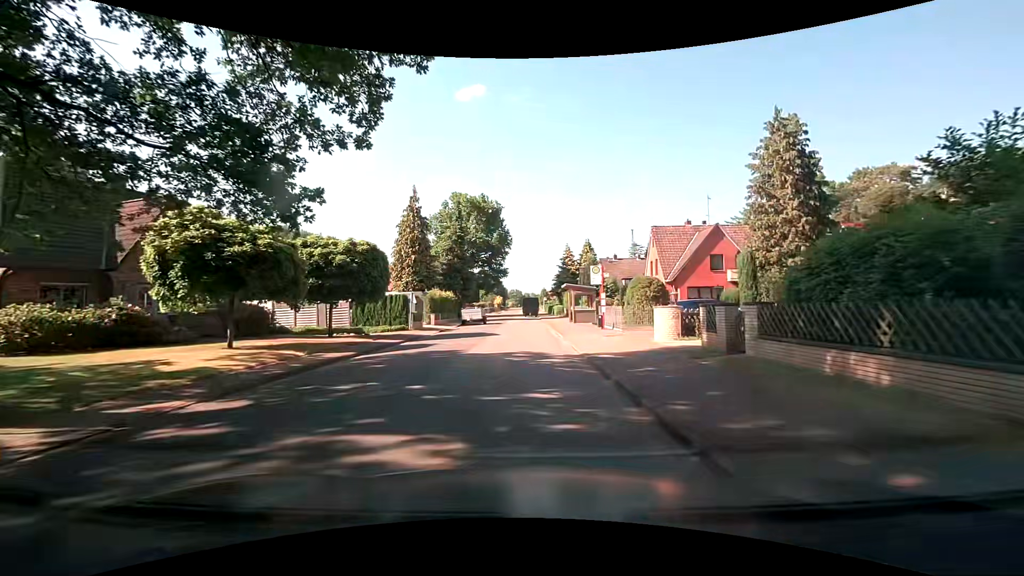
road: unclassified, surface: asphalt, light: Day
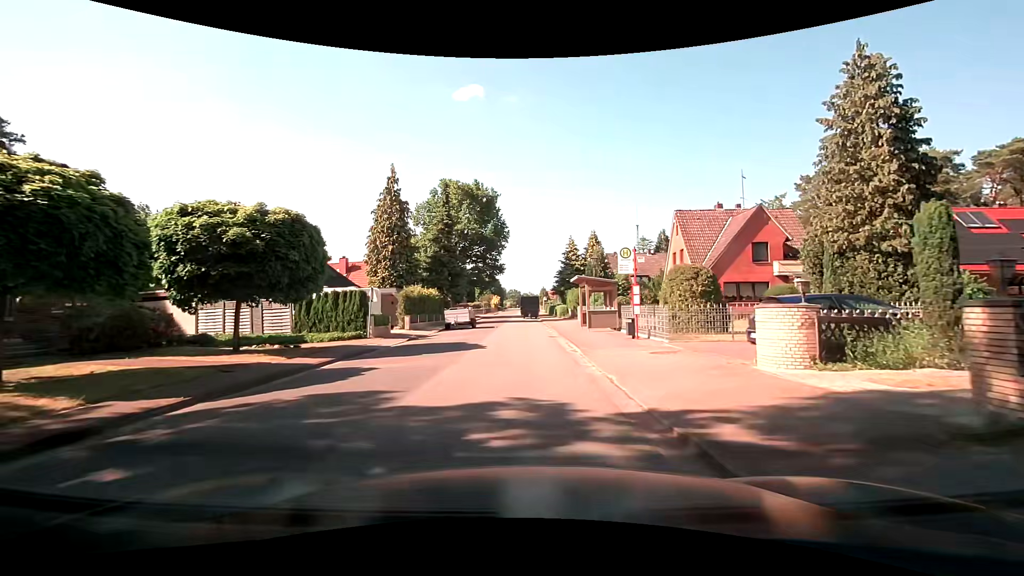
(-0.1, +8.1) m; +1°
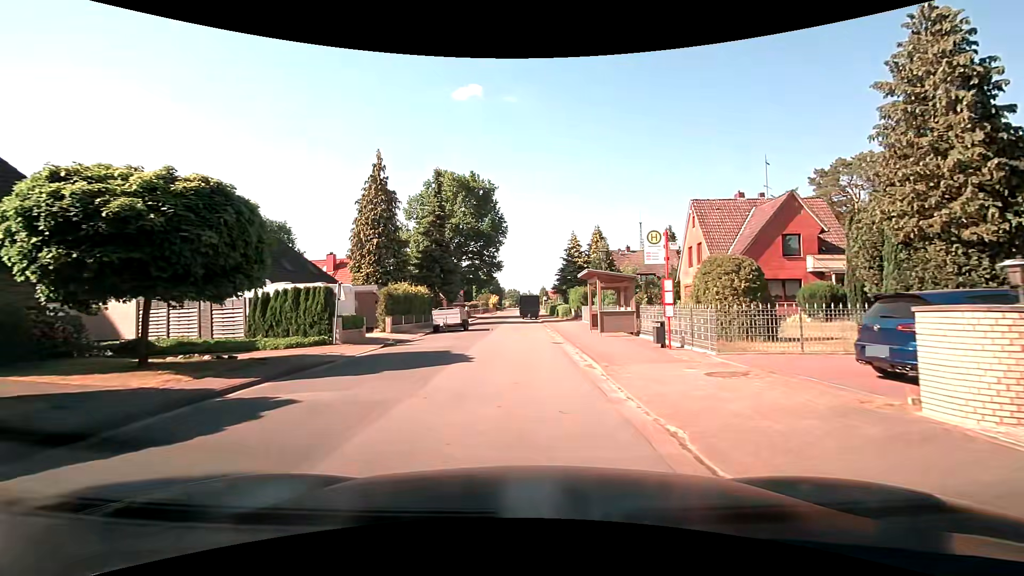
(-0.1, +4.1) m; -1°
(0, +10) (0, +20) (-1, +30) (-2, +40) (-3, +50) (-3, +60) (-2, +70) (-1, +80) (-1, +90) (-2, +100) m
